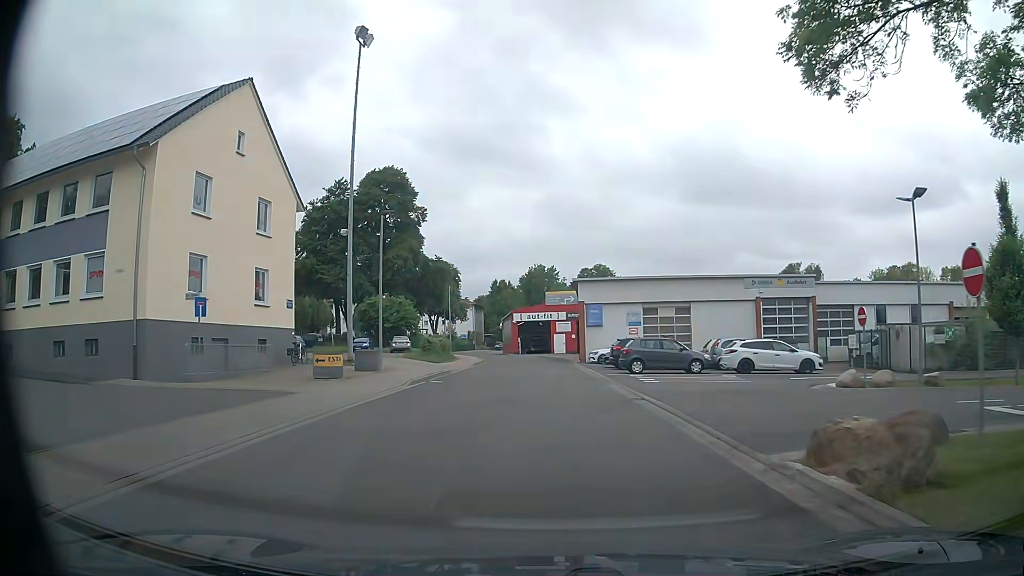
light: Day
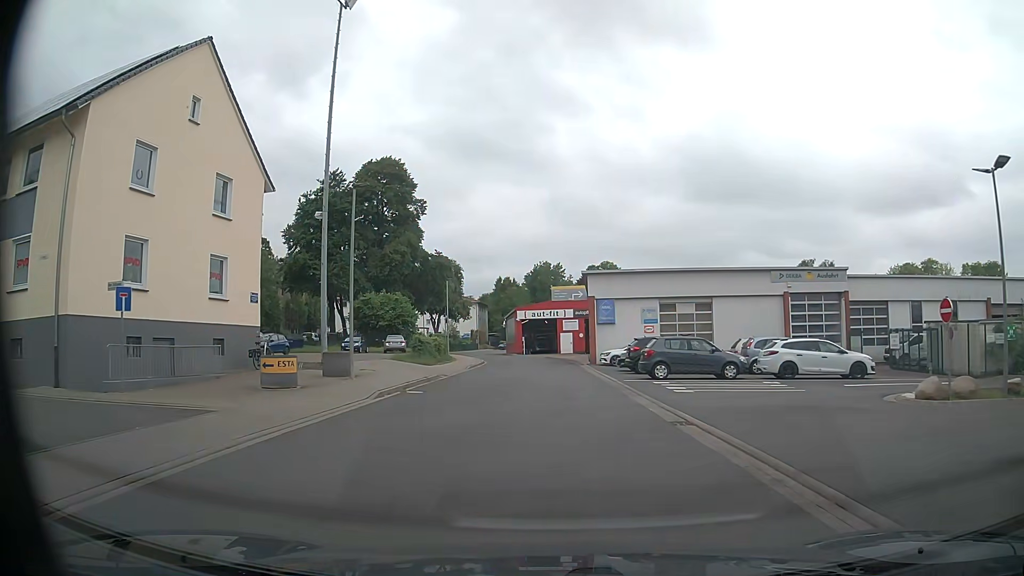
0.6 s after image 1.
(0.0, +4.6) m; 0°
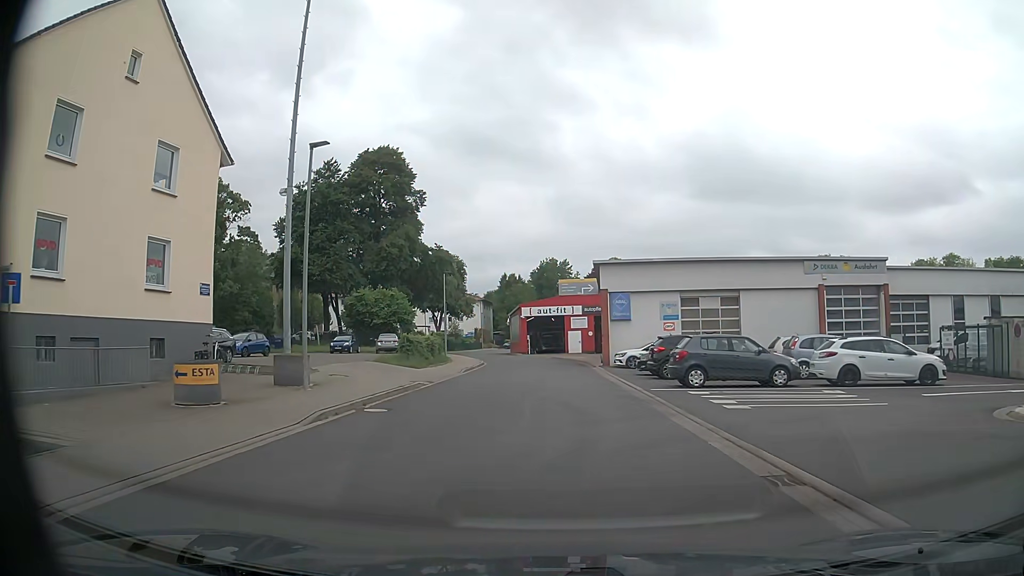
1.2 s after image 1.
(-0.1, +4.7) m; 0°
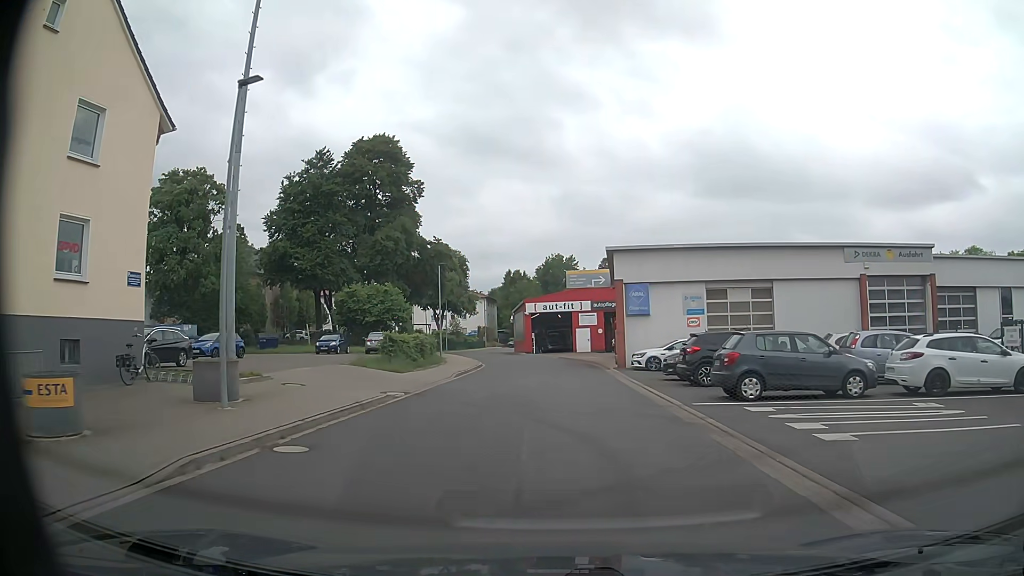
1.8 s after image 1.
(-0.1, +4.7) m; -1°
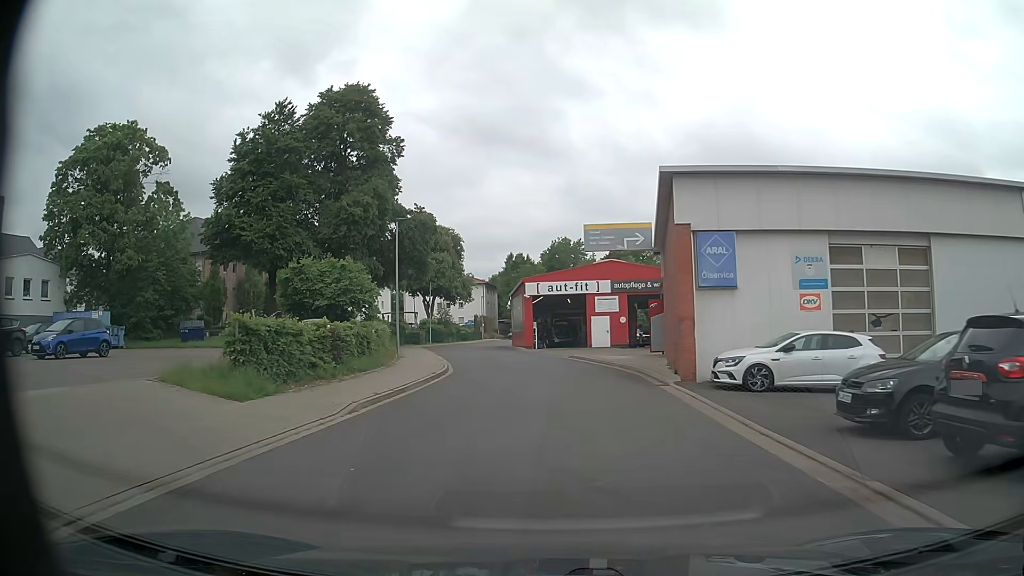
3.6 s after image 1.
(-0.1, +13.8) m; 0°
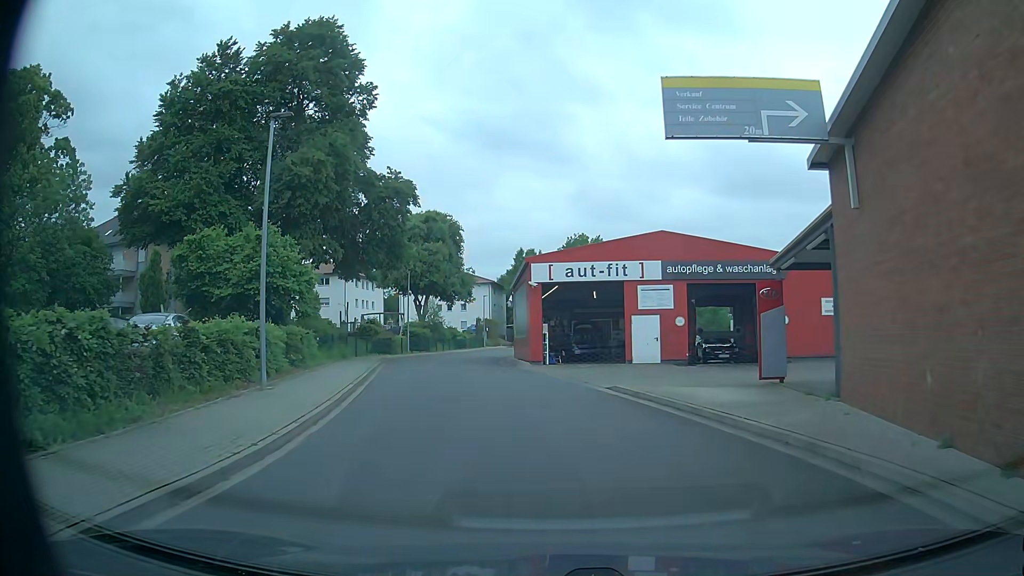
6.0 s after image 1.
(-0.2, +15.2) m; -2°
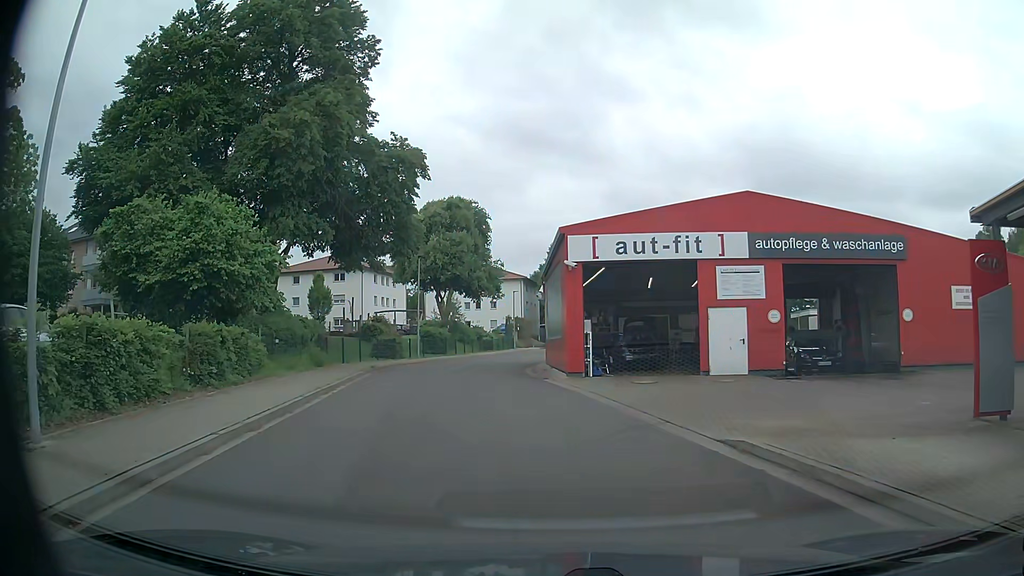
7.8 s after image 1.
(-0.1, +8.1) m; -2°
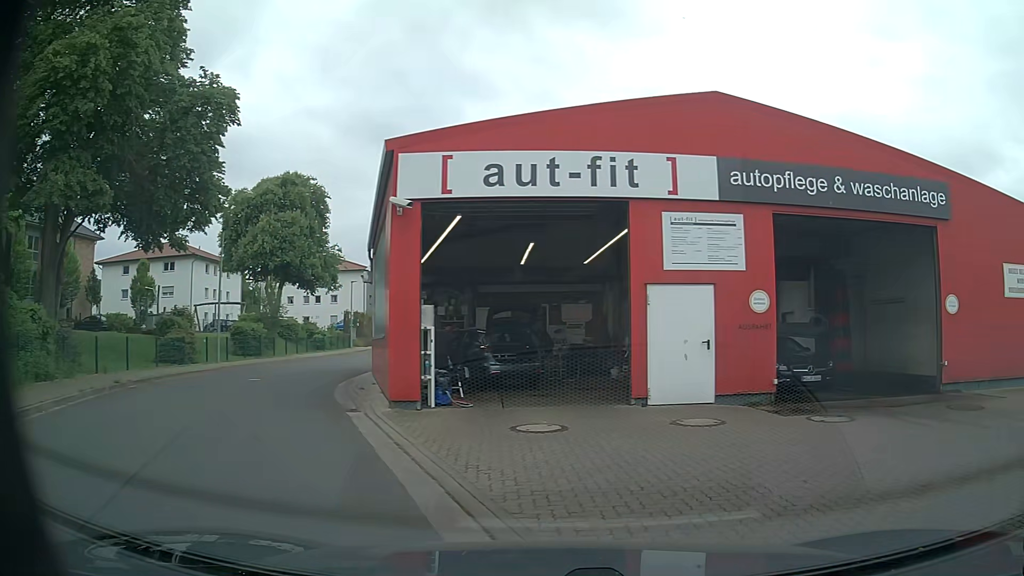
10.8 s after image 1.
(+0.1, +9.3) m; +11°
